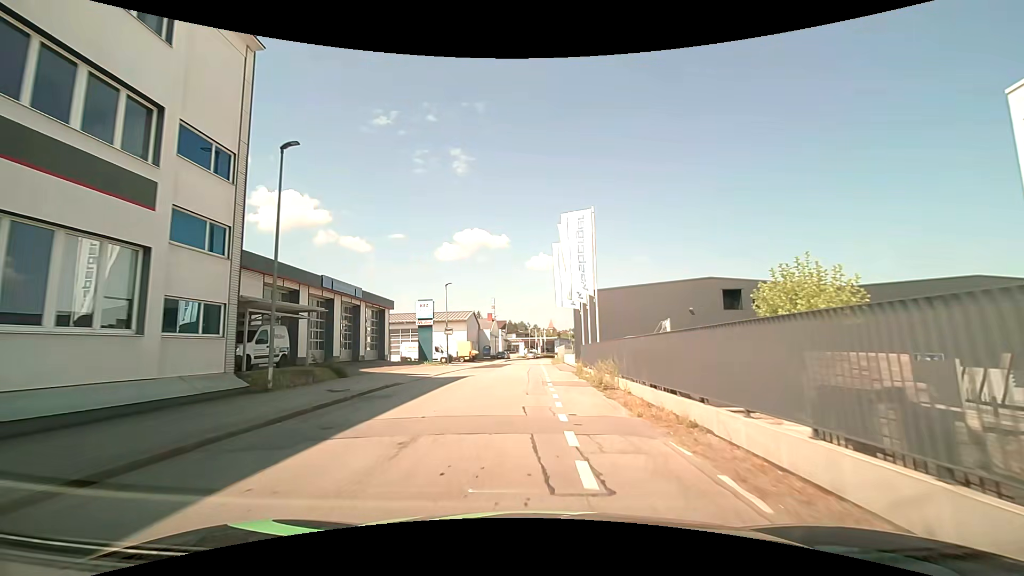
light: Day
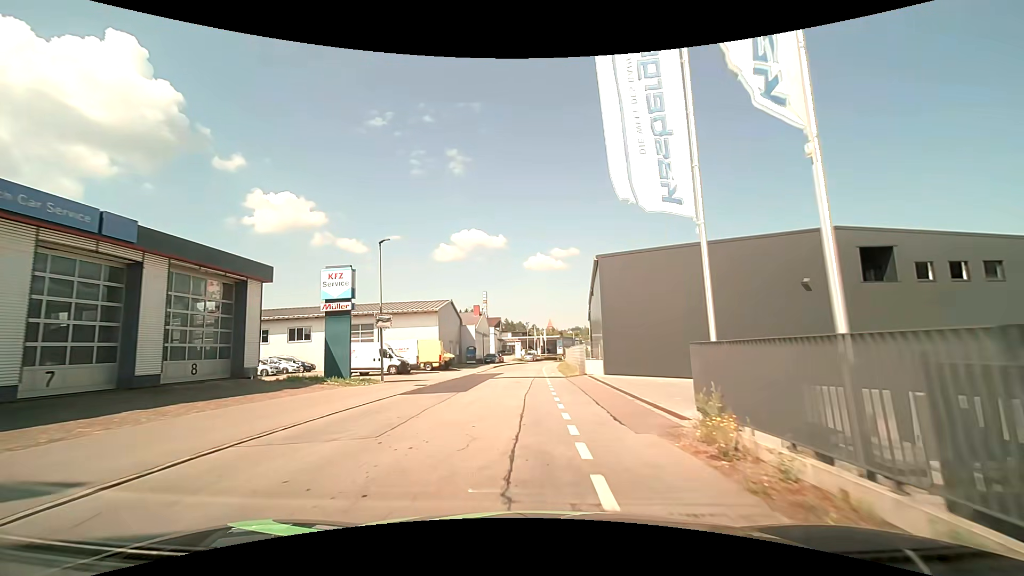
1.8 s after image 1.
(+0.1, +20.6) m; -1°
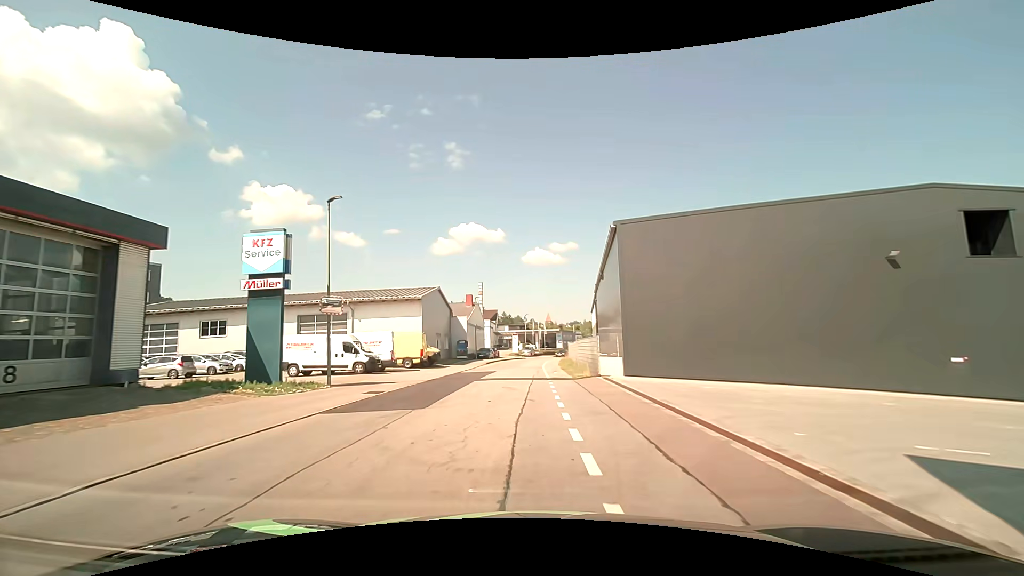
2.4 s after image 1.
(0.0, +6.9) m; +1°
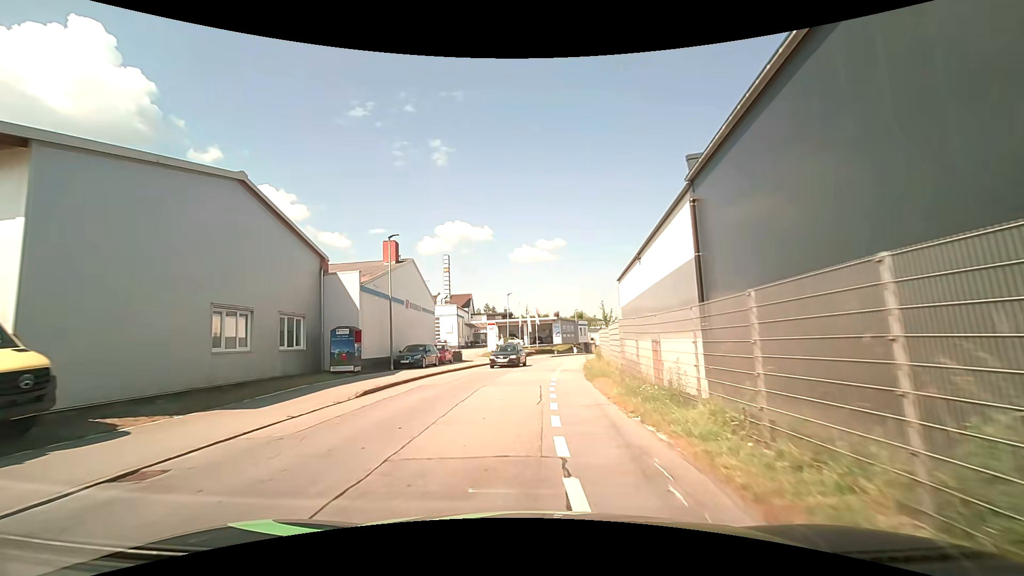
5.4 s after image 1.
(+0.4, +33.9) m; +1°
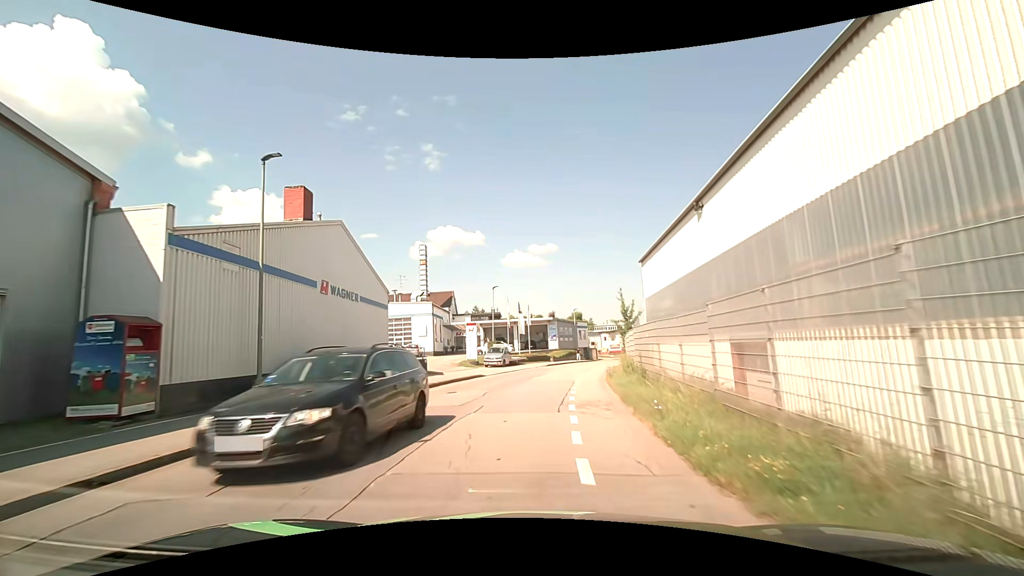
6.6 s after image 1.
(+0.3, +12.9) m; 0°
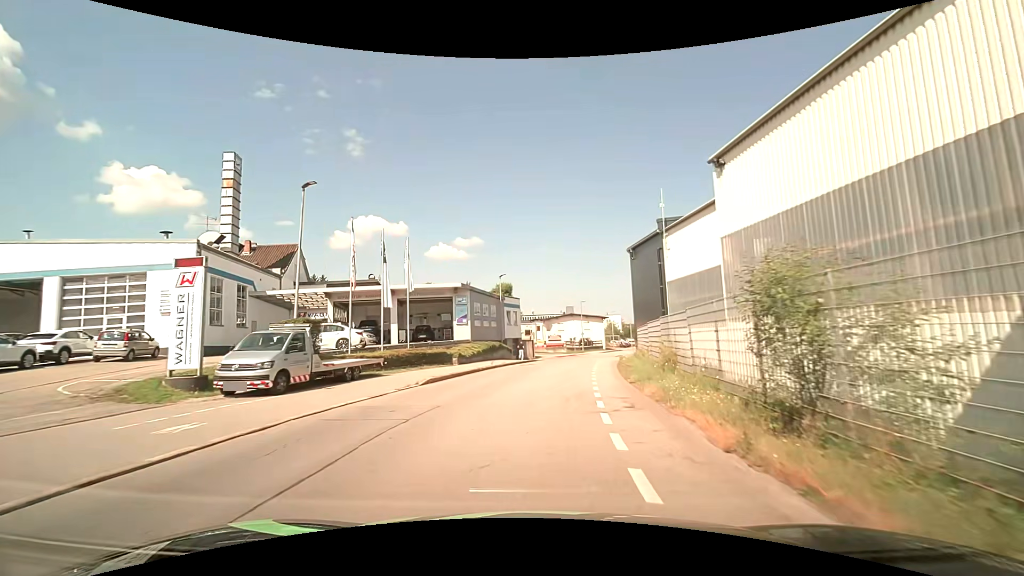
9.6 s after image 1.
(+2.5, +31.3) m; +9°
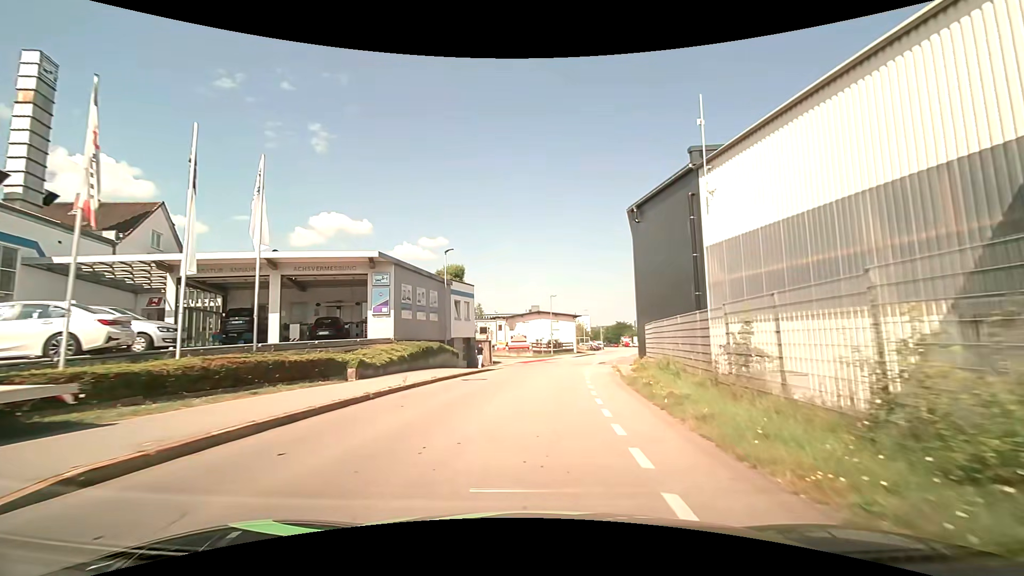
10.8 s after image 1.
(+0.3, +13.0) m; +4°
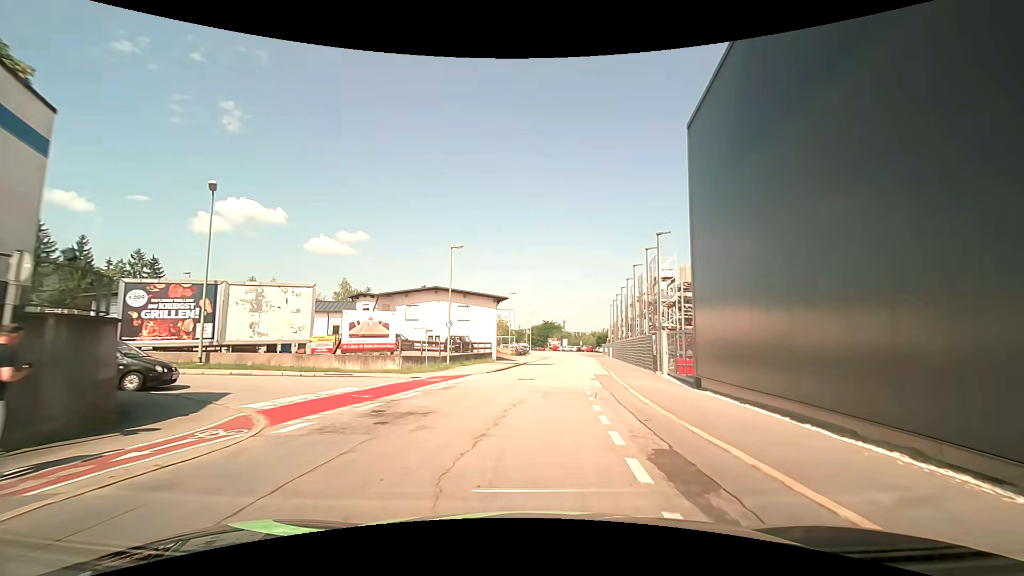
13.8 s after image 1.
(+2.6, +33.1) m; +10°
(0, +10) (+1, +20) (+2, +30) (+3, +40) (+4, +50) (+5, +60) (+6, +70) (+7, +80) (+7, +90) (+8, +100) m
